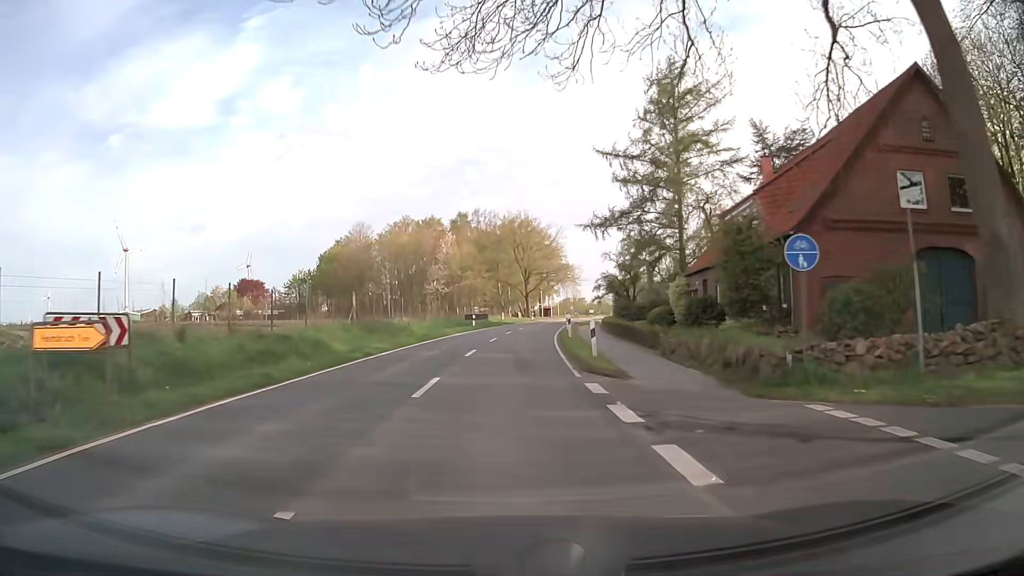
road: secondary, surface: asphalt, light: Day
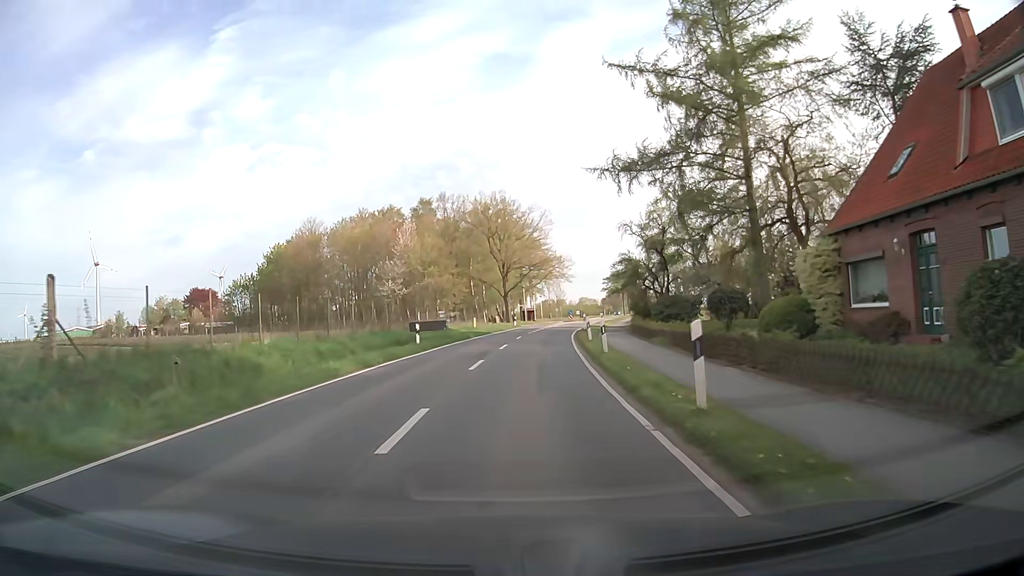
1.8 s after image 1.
(+0.3, +22.9) m; +2°
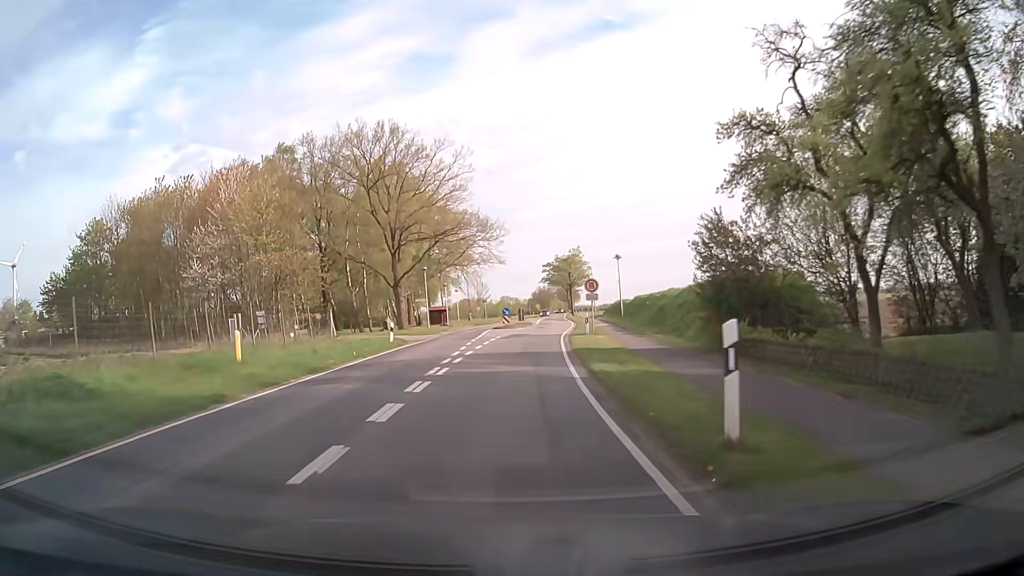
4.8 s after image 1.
(+2.4, +38.1) m; +7°
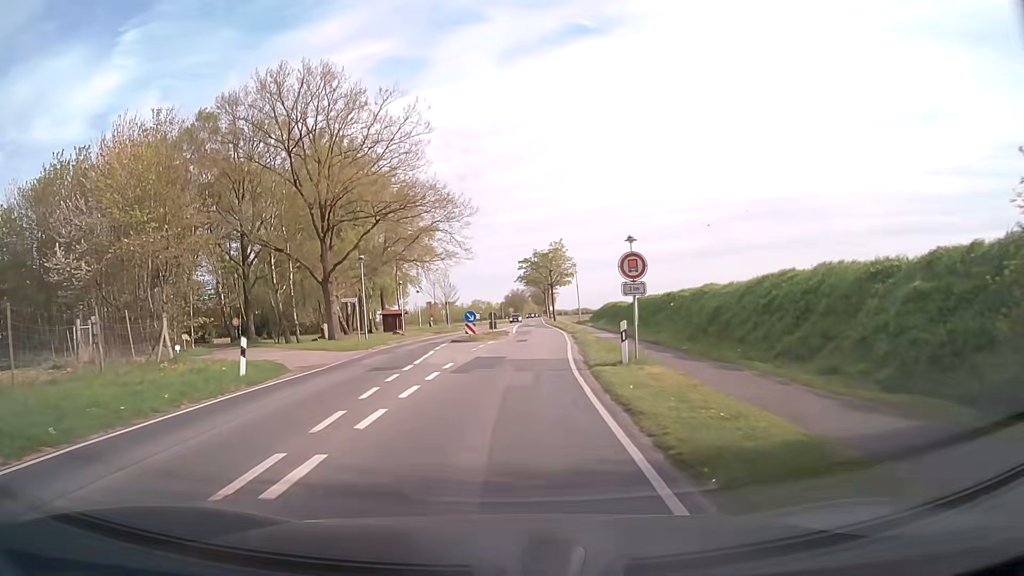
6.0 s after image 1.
(+0.3, +15.4) m; +2°
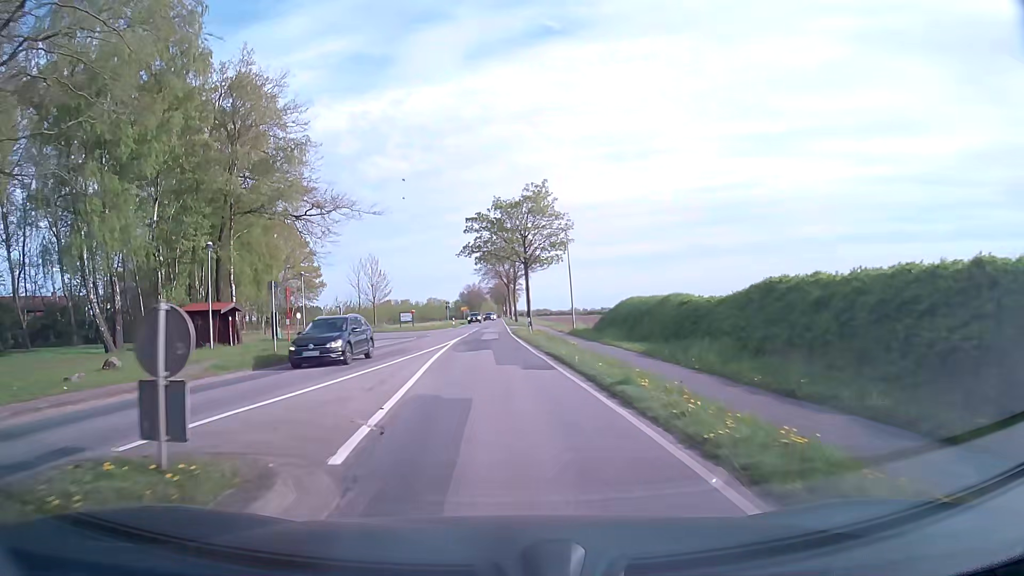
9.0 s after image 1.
(+1.9, +38.2) m; +4°
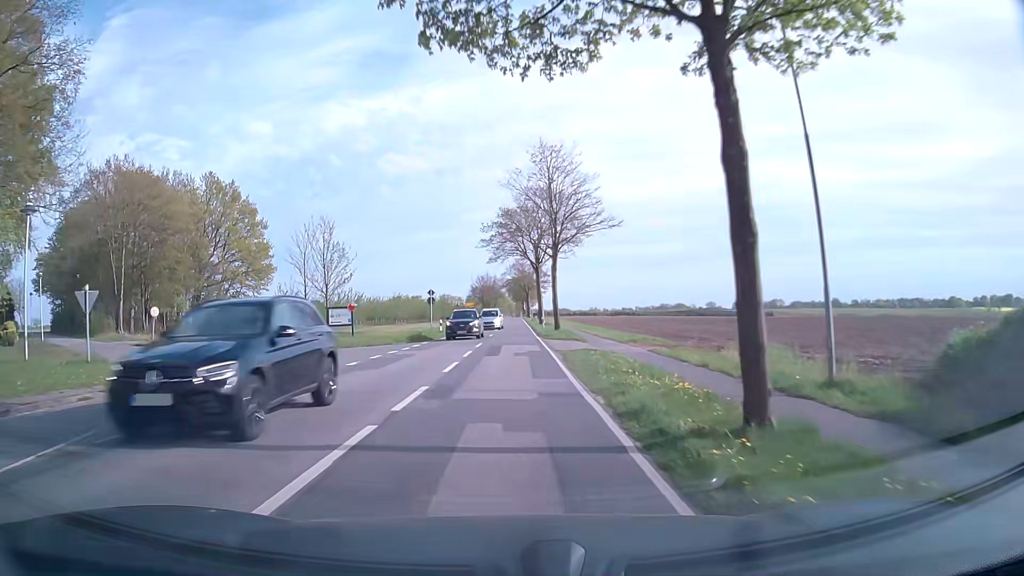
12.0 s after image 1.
(-0.6, +38.3) m; -2°
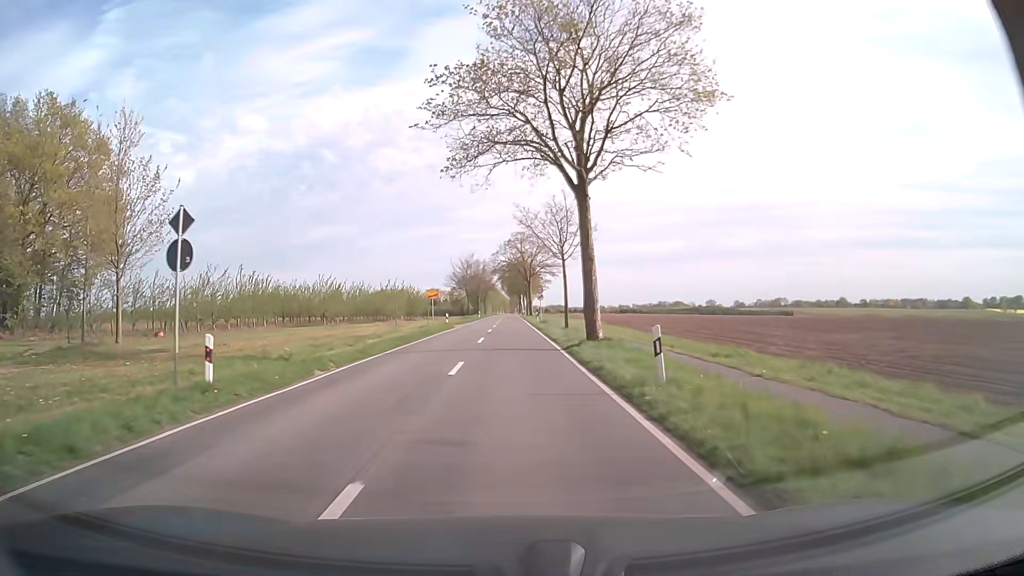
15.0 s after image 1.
(+0.3, +38.3) m; 0°
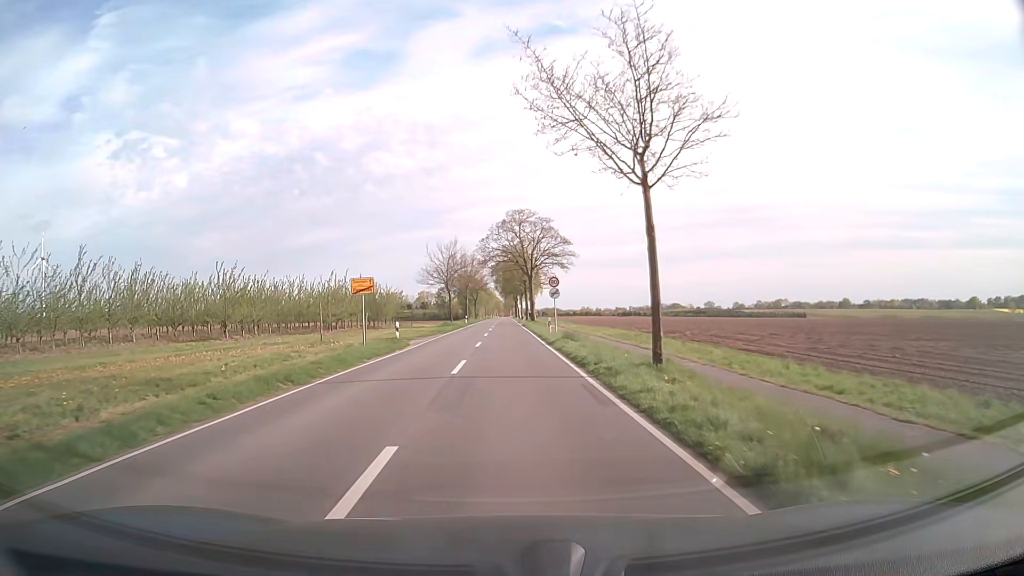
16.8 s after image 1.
(+0.2, +23.0) m; +1°
(0, +10) (0, +20) (0, +30) (0, +40) (0, +50) (0, +60) (0, +70) (0, +80) (0, +90) (0, +100) m
